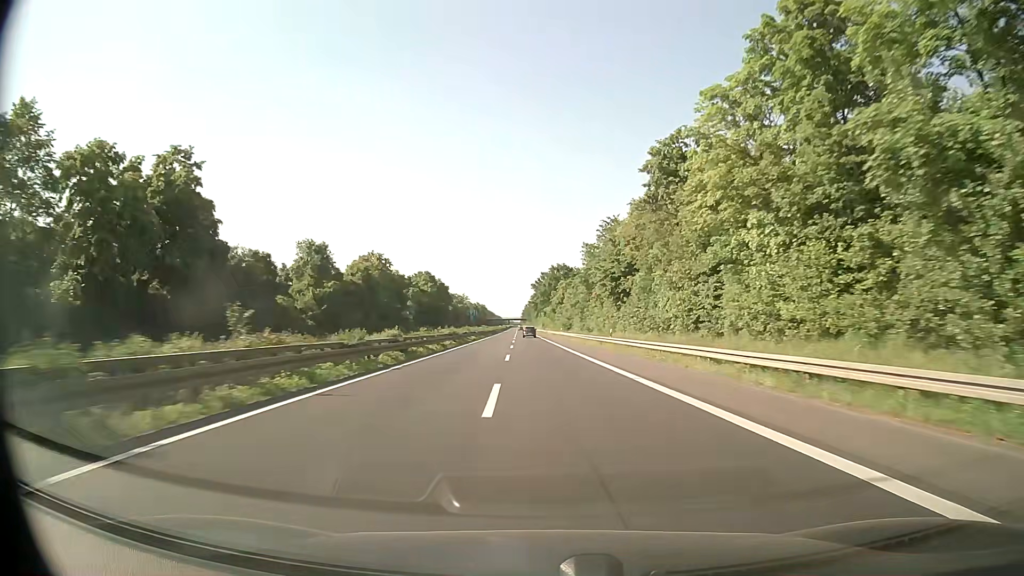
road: trunk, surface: asphalt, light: Day
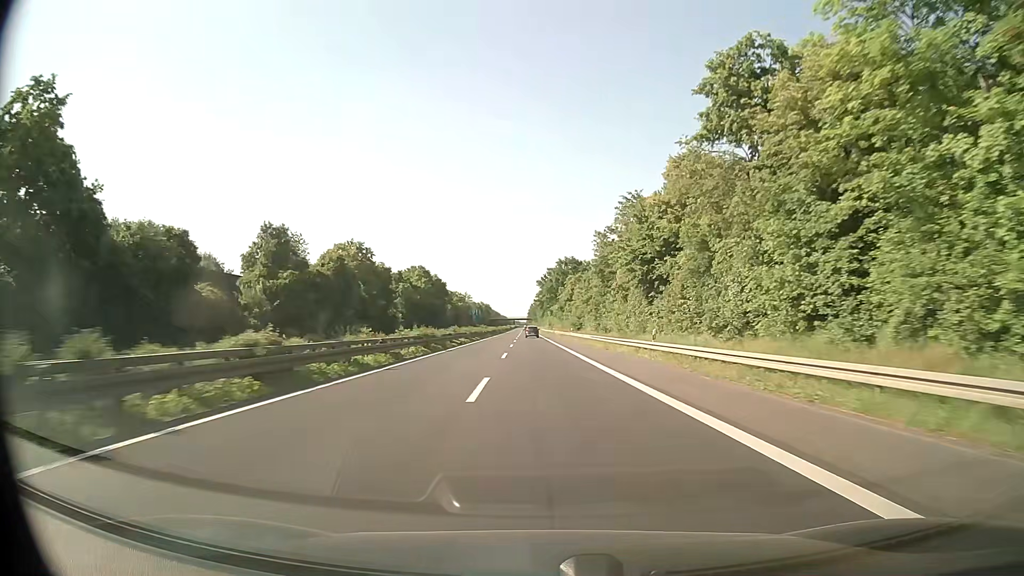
(0.0, +15.8) m; -1°
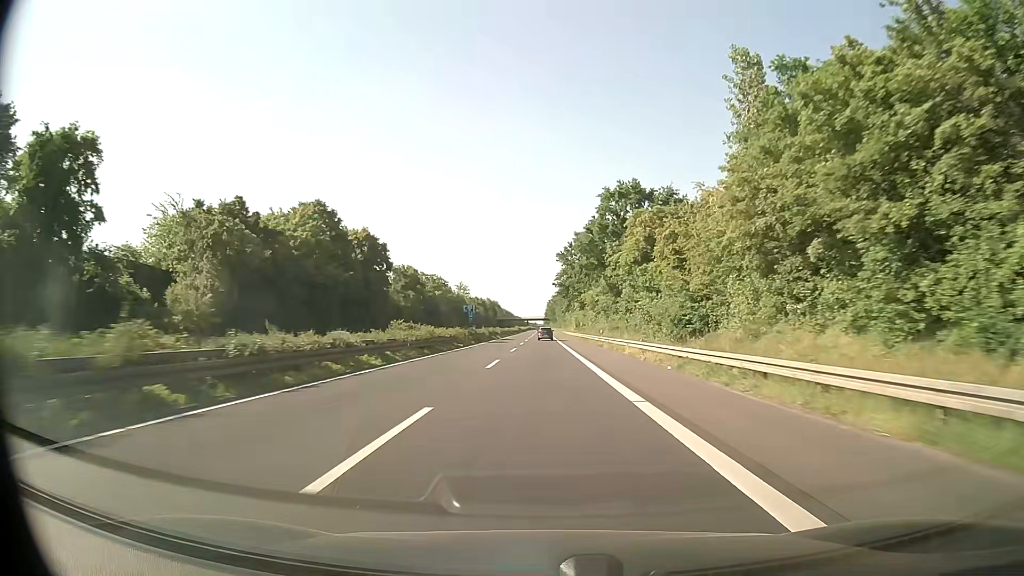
(-1.2, +79.1) m; -1°
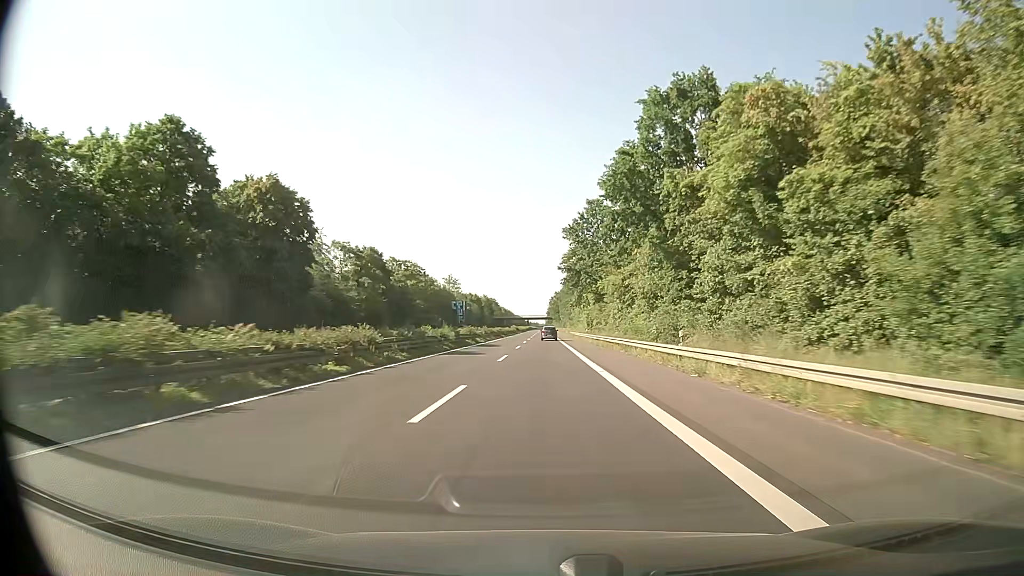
(-0.1, +31.6) m; 0°
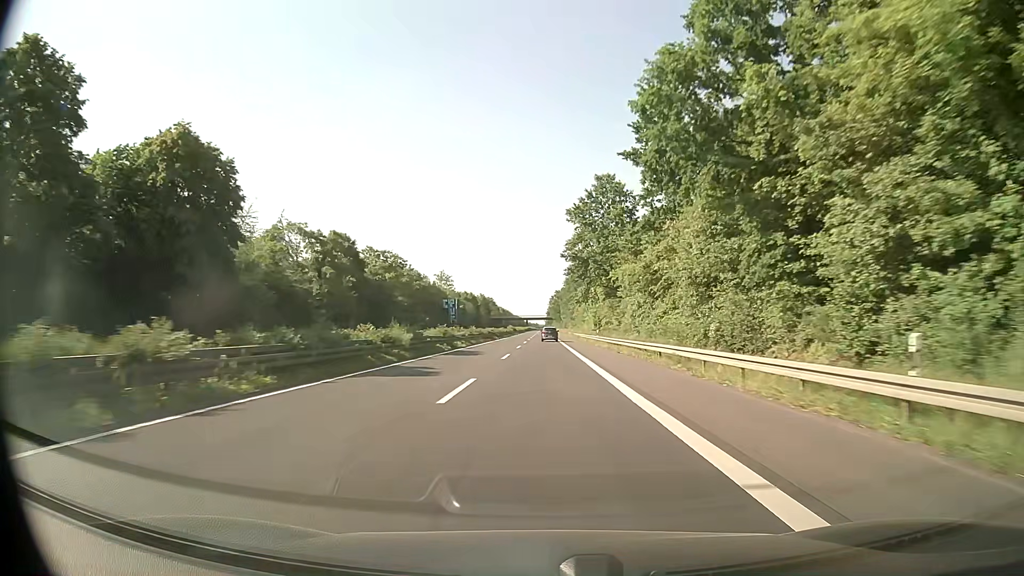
(0.0, +15.8) m; 0°
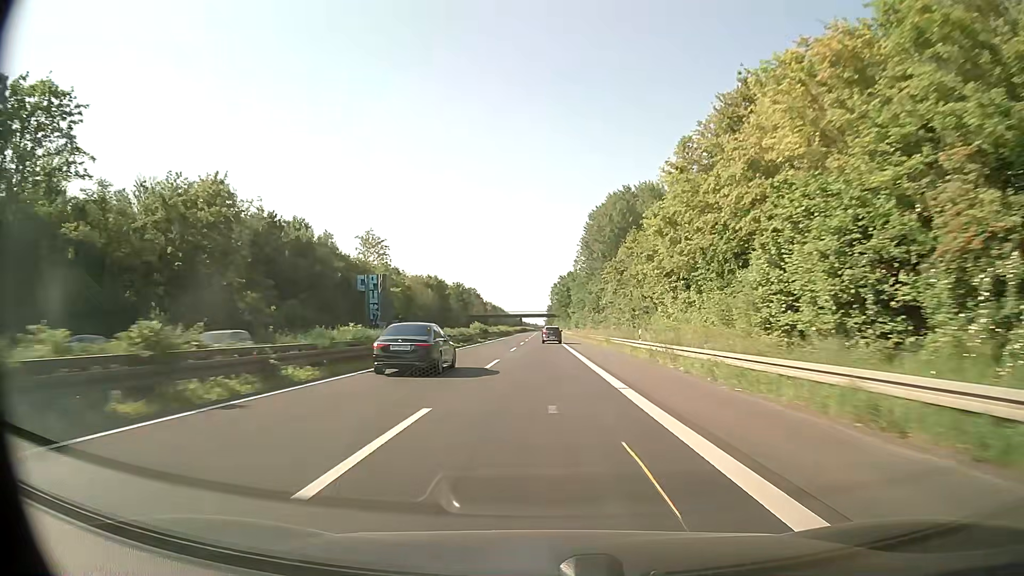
(+0.1, +78.9) m; 0°
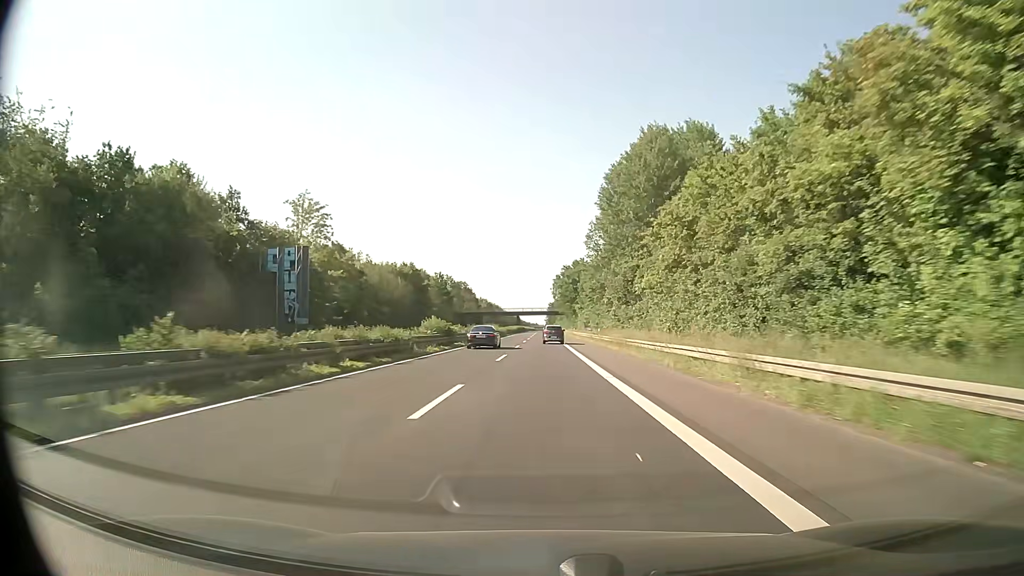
(-0.2, +31.3) m; 0°
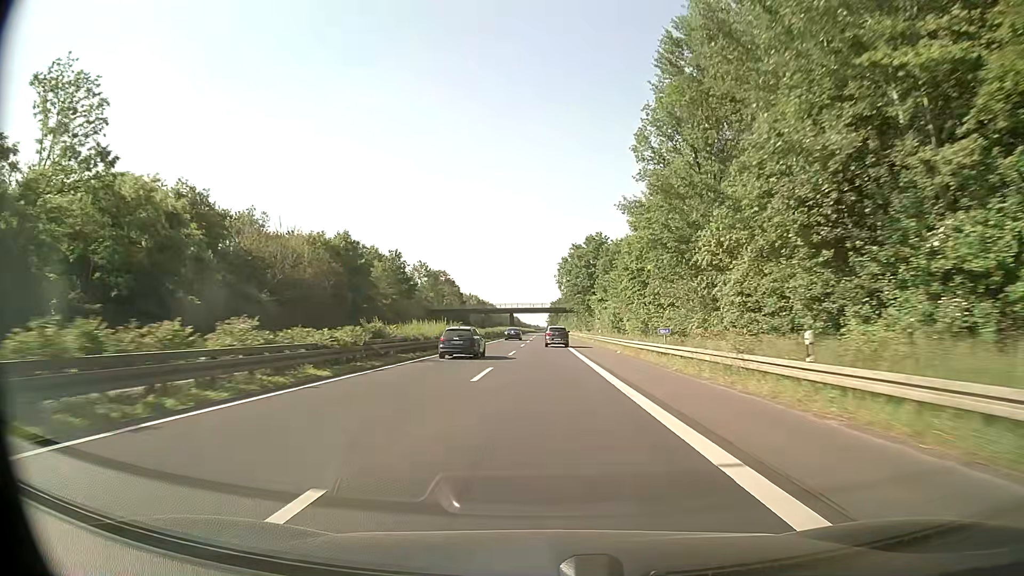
(0.0, +46.5) m; 0°
(0, +10) (0, +20) (0, +30) (0, +40) (0, +50) (0, +60) (0, +70) (0, +80) (0, +90) (0, +100) m
